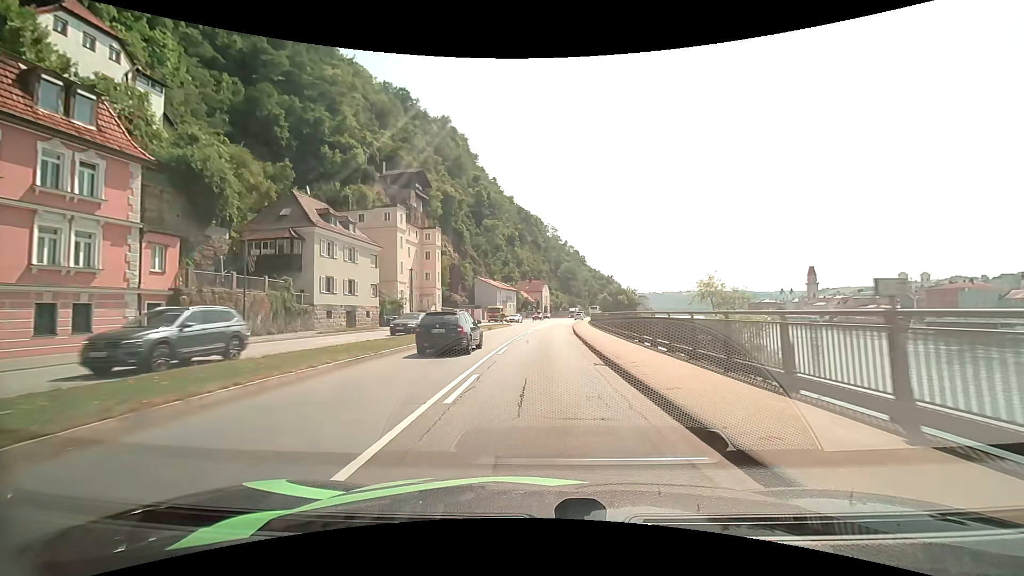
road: primary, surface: asphalt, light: Day
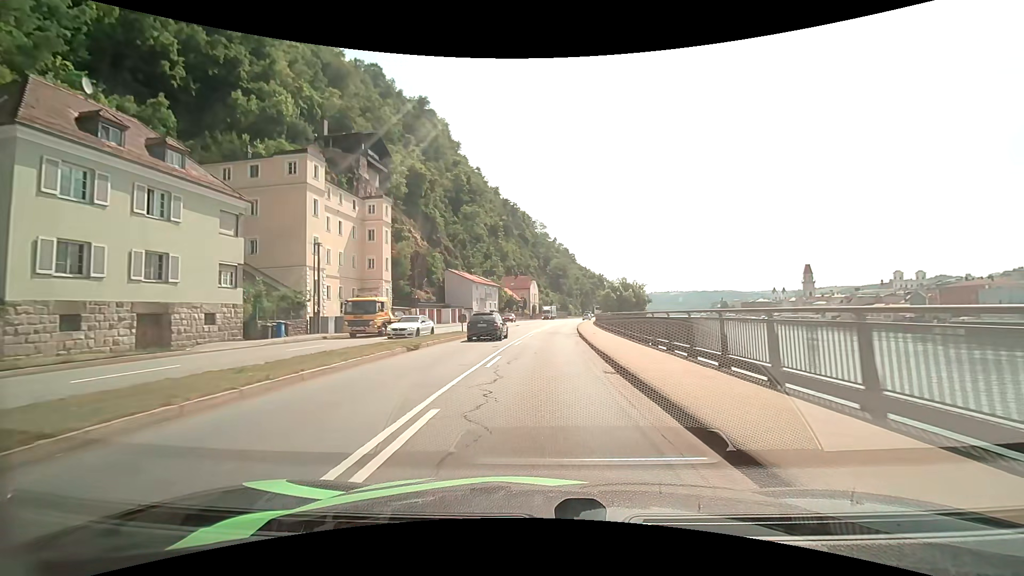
(+0.3, +22.1) m; +1°
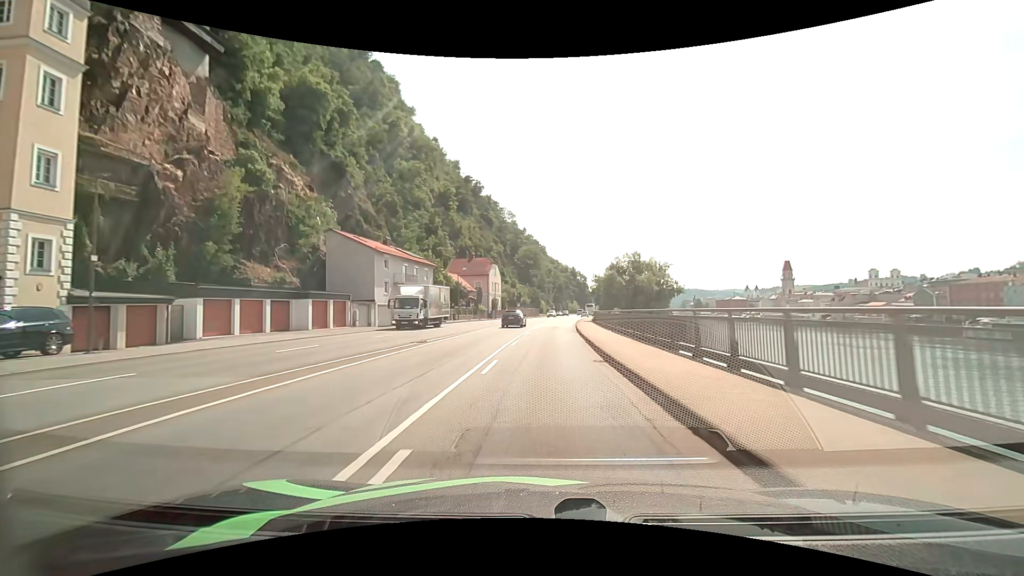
(+1.2, +38.1) m; +4°
(0, +10) (0, +20) (+1, +30) (+1, +40) (+2, +50) (+3, +60) (+4, +70) (+5, +80) (+6, +90) (+7, +100) m
